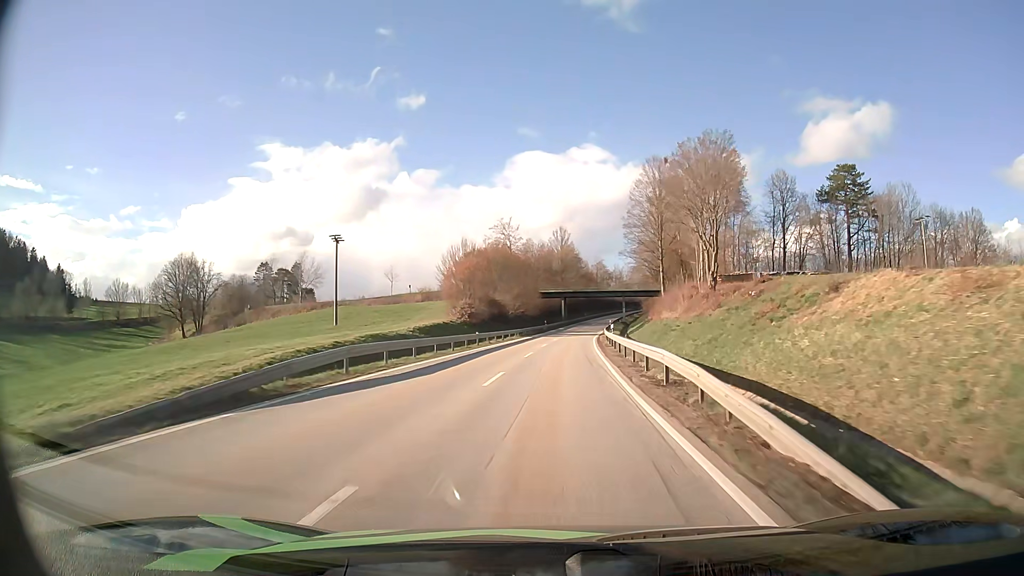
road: secondary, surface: asphalt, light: Day
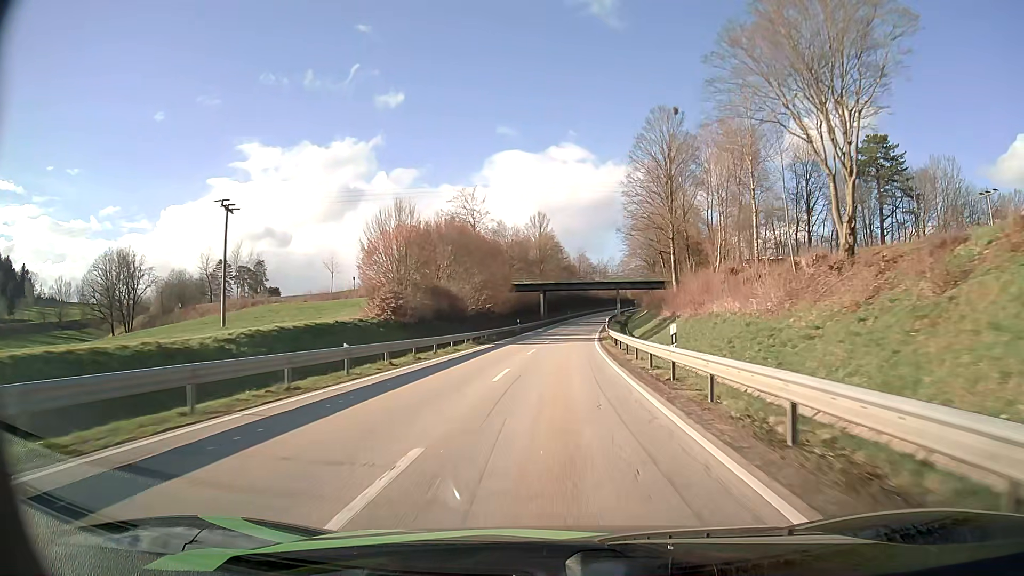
(+0.3, +24.2) m; +2°
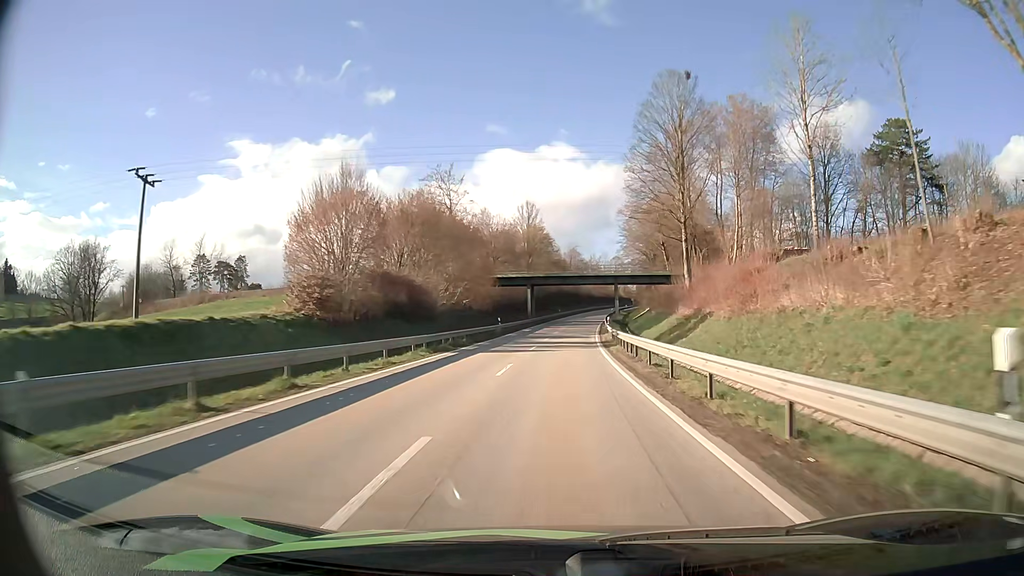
(+0.1, +12.0) m; +1°
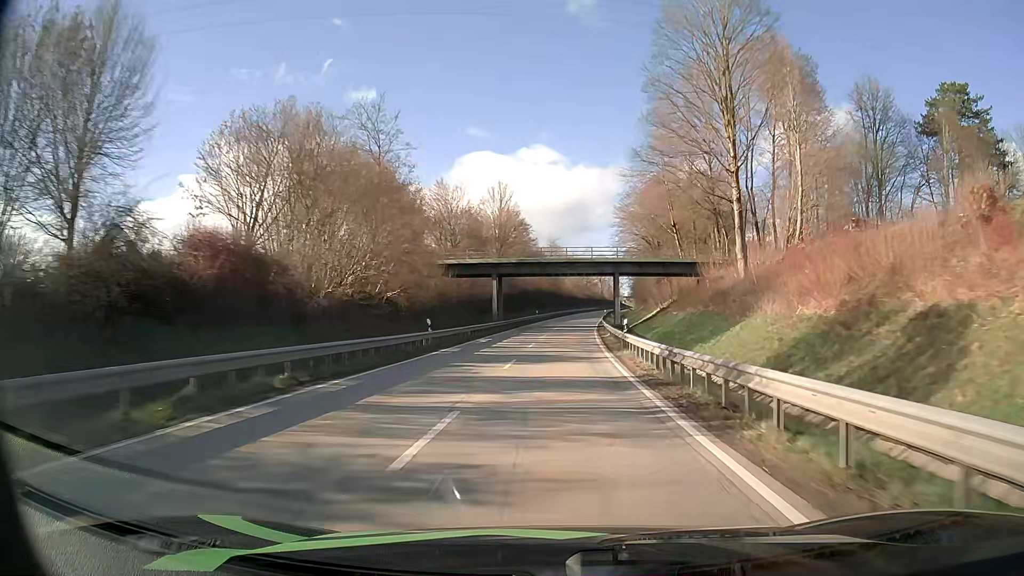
(+0.4, +23.7) m; +2°
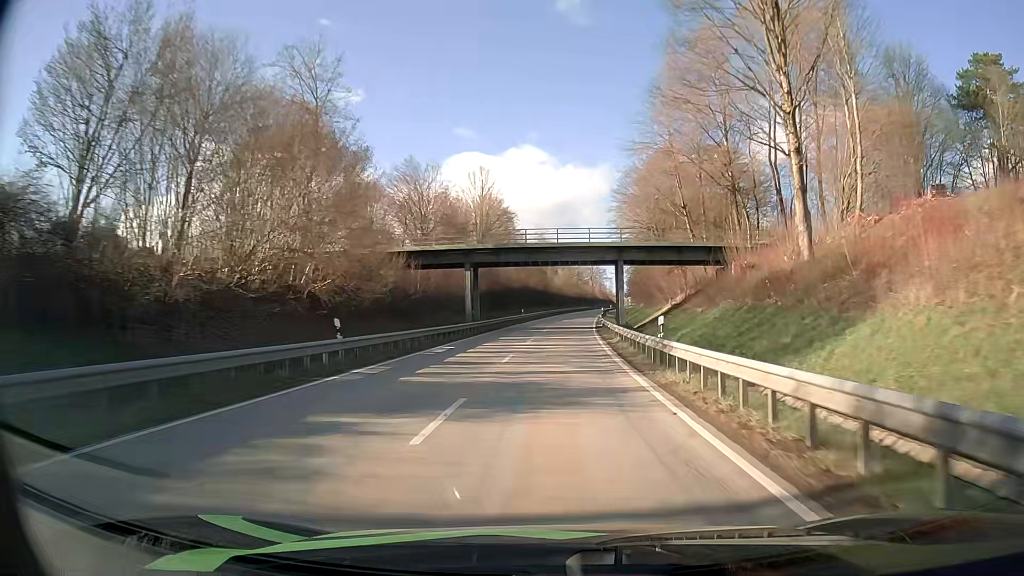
(+0.1, +11.8) m; +1°
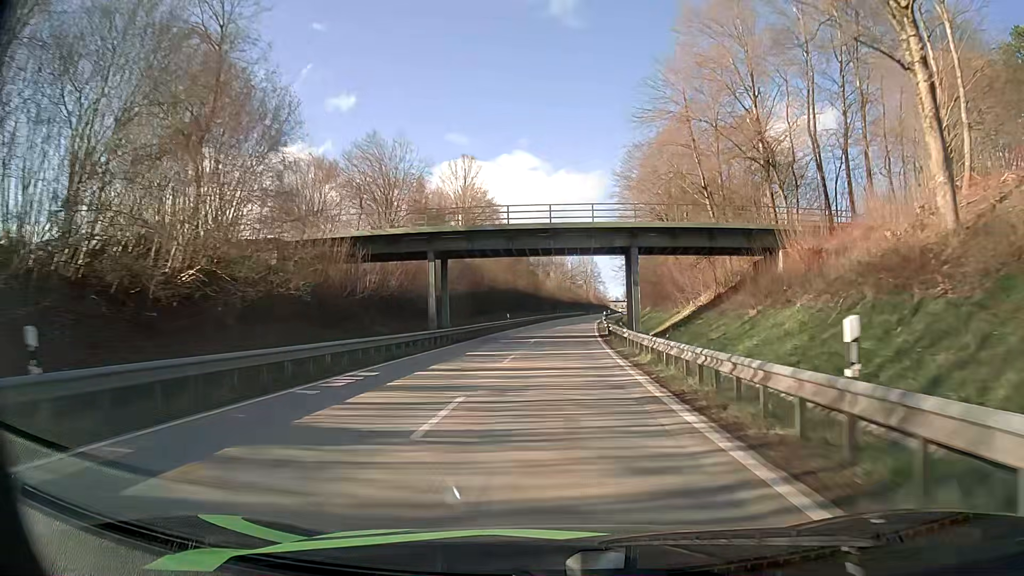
(+0.1, +11.8) m; +1°
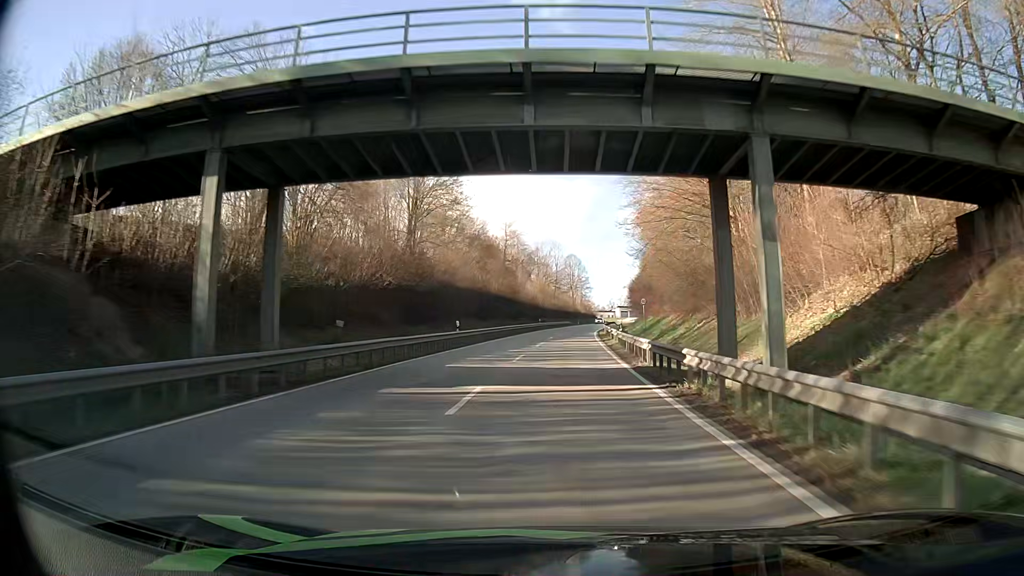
(+0.2, +23.4) m; +1°
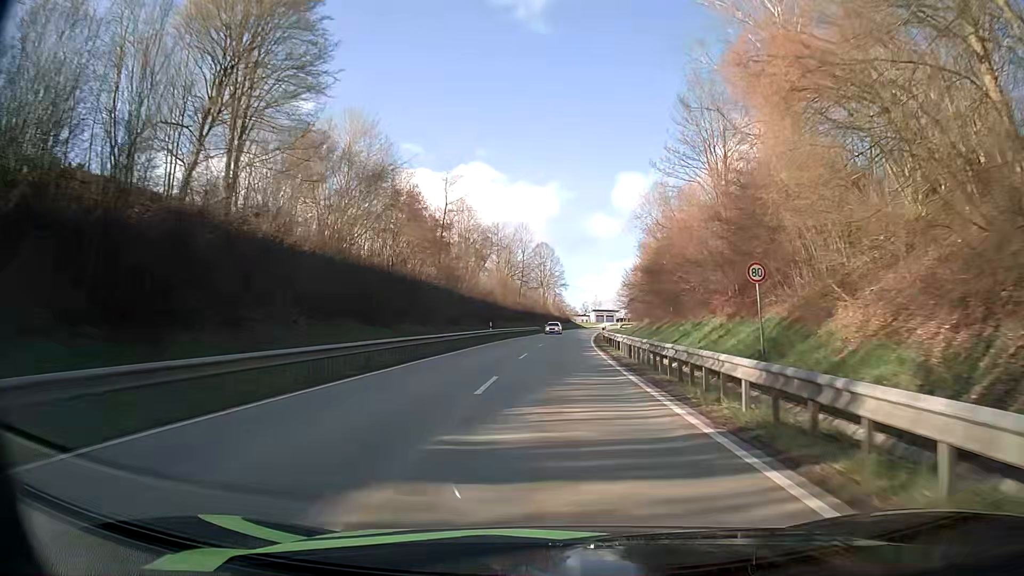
(+0.8, +34.7) m; +2°
(0, +10) (0, +20) (+1, +30) (+1, +40) (+2, +50) (+3, +60) (+3, +70) (+4, +80) (+5, +90) (+6, +100) m
